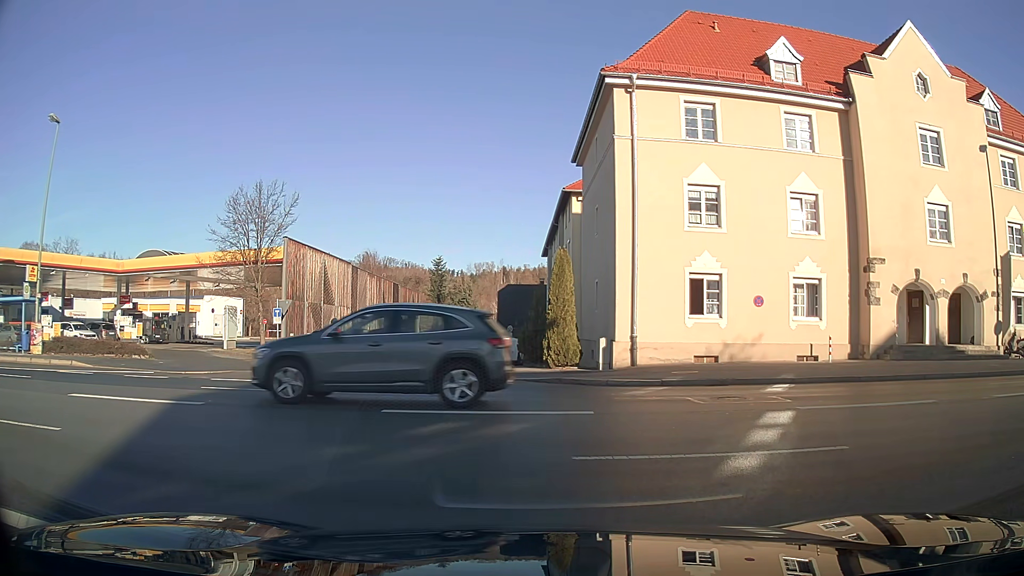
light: Day
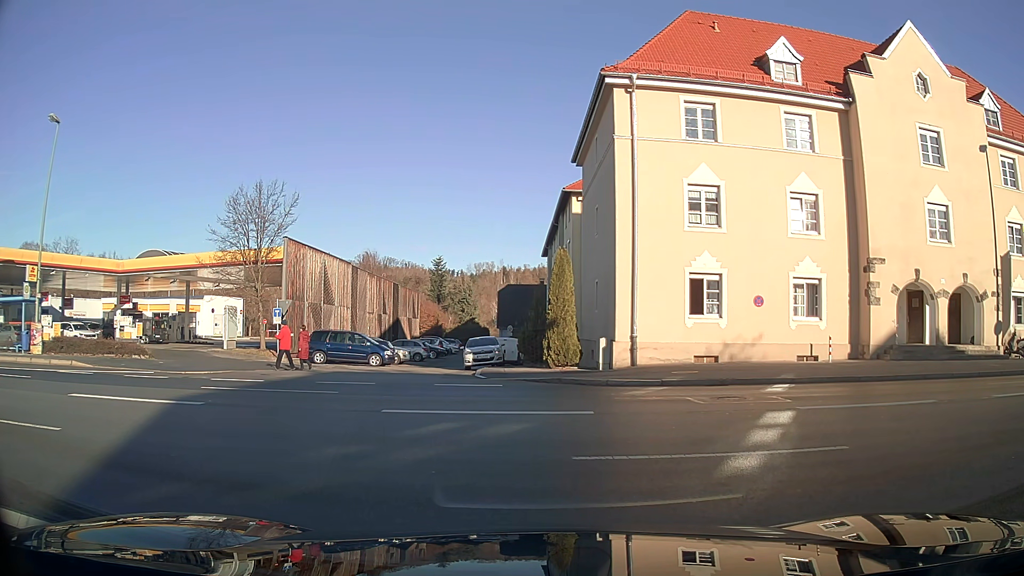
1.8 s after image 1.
(0.0, 0.0) m; 0°
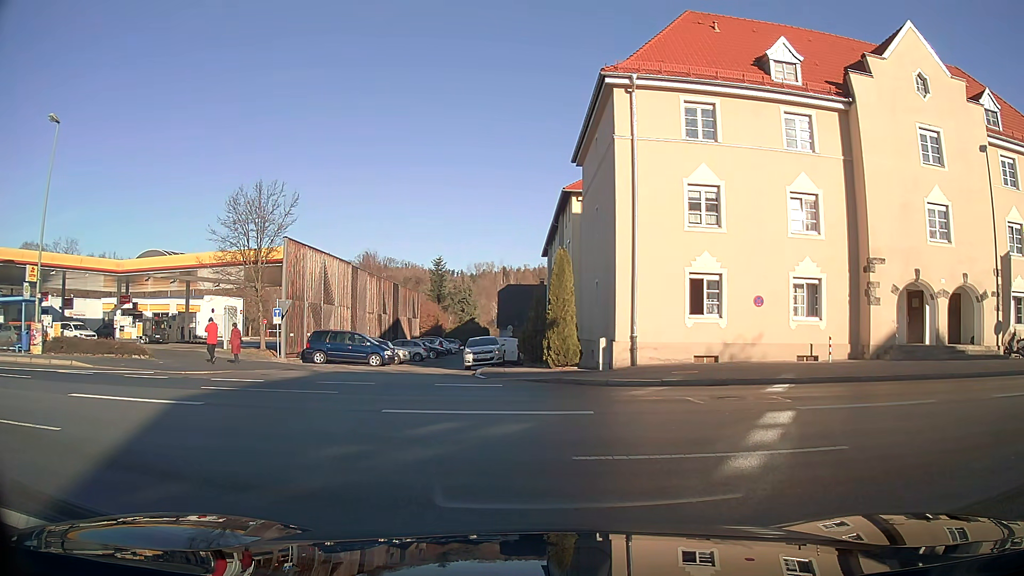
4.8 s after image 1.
(0.0, 0.0) m; 0°
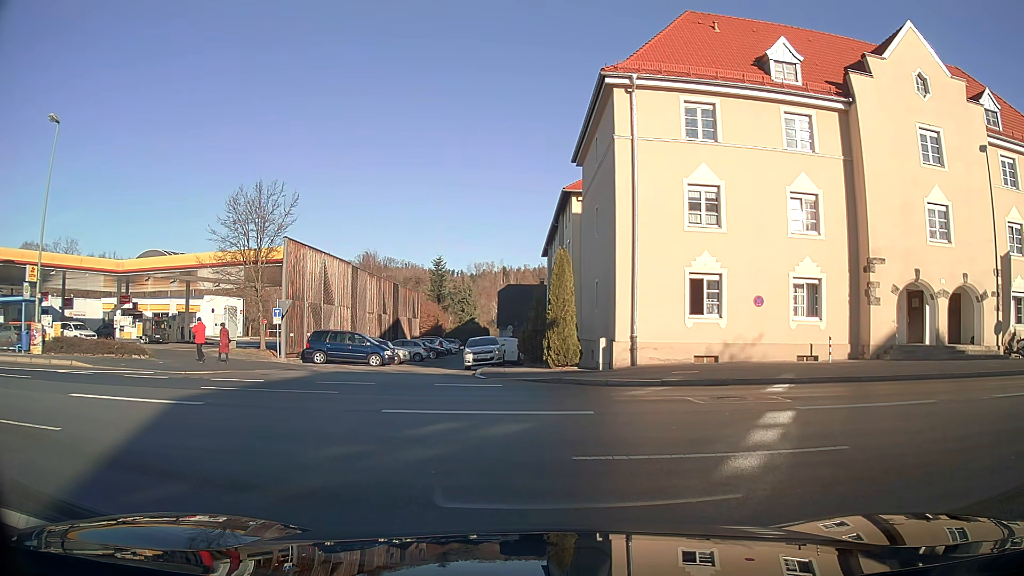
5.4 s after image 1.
(0.0, 0.0) m; 0°
